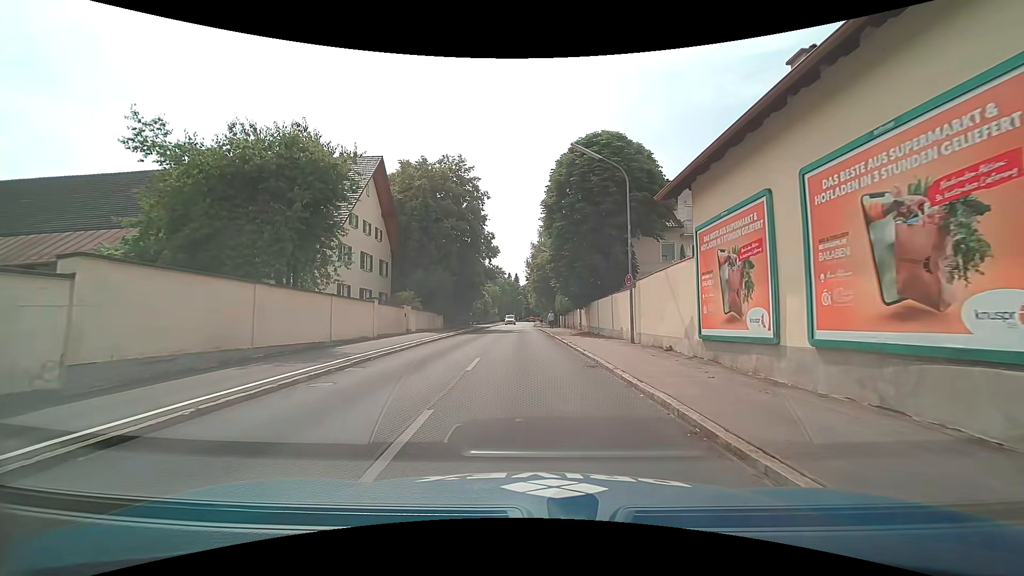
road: tertiary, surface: asphalt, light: Day
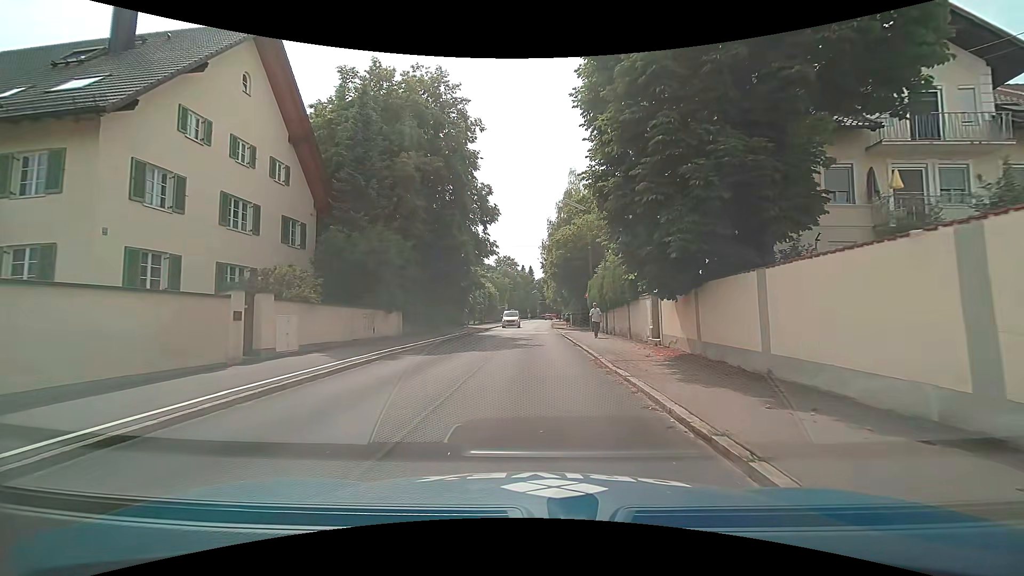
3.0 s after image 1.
(0.0, +20.0) m; -1°
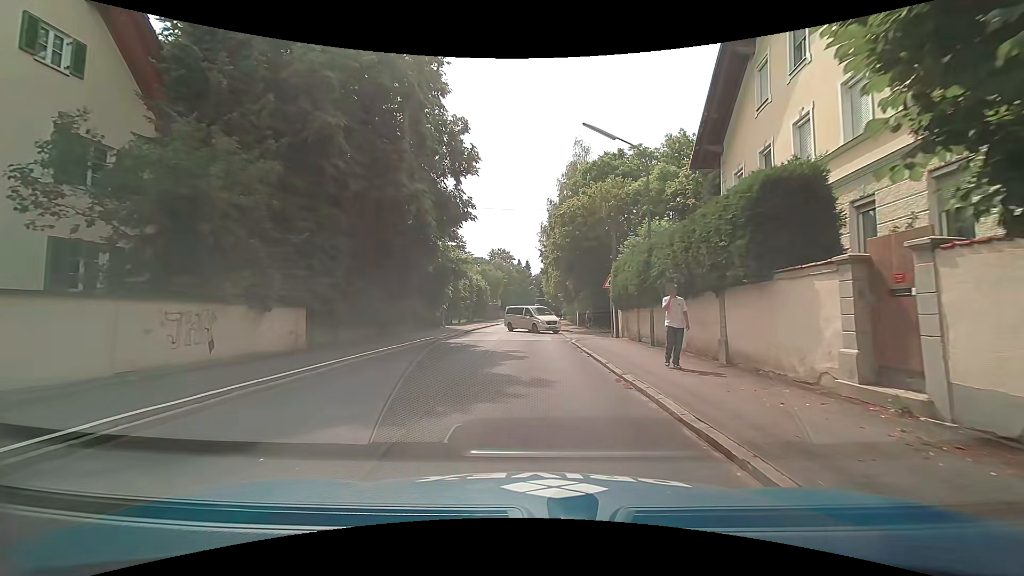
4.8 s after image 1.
(0.0, +11.9) m; 0°
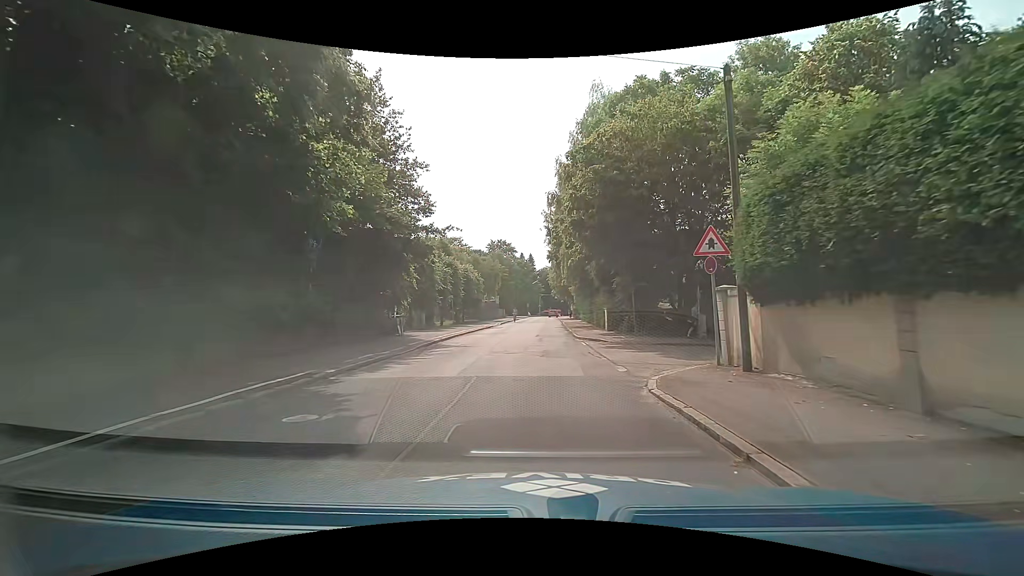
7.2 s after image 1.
(0.0, +14.7) m; -1°
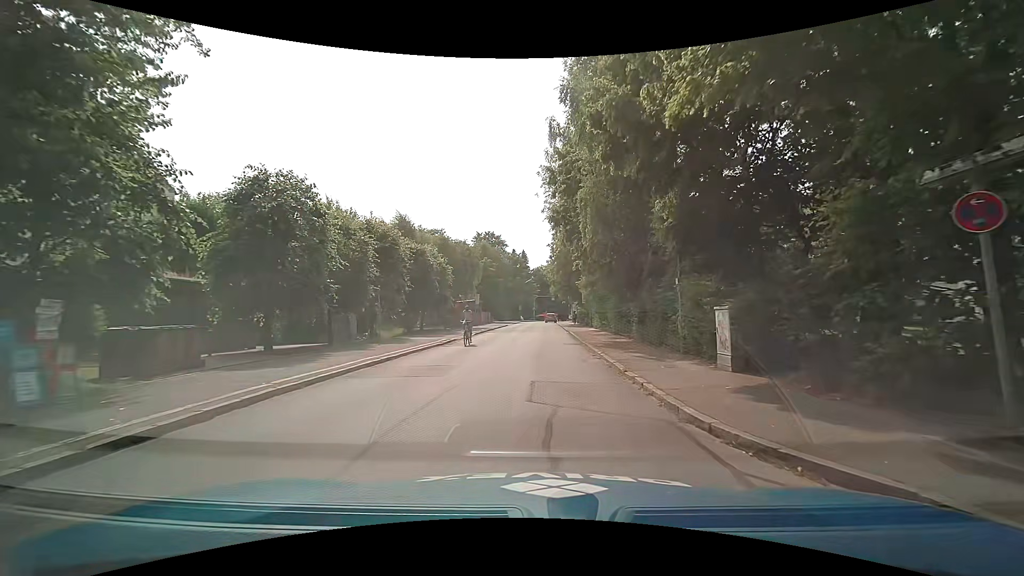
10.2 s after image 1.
(+0.3, +19.1) m; 0°
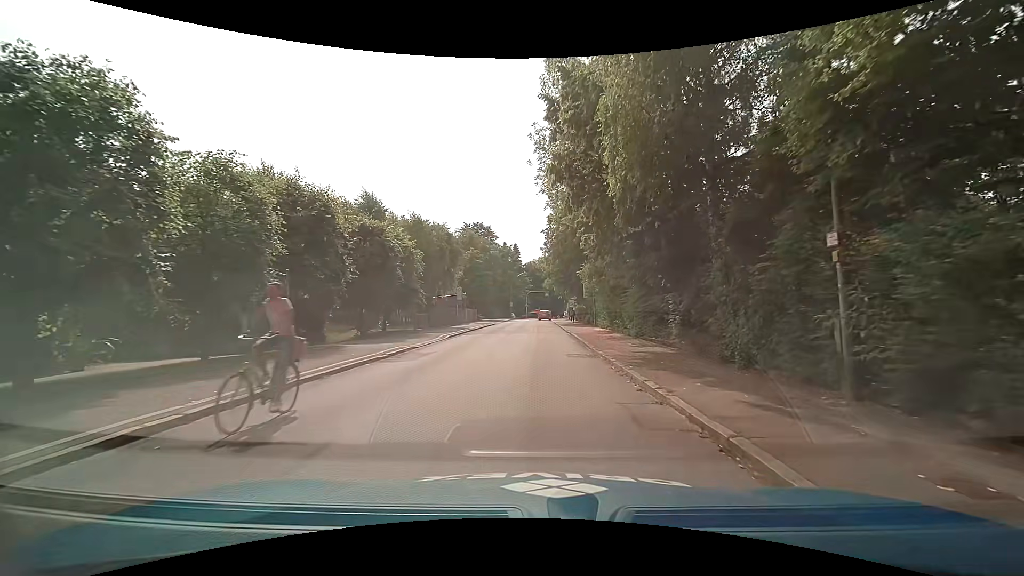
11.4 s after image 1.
(+0.2, +8.2) m; 0°
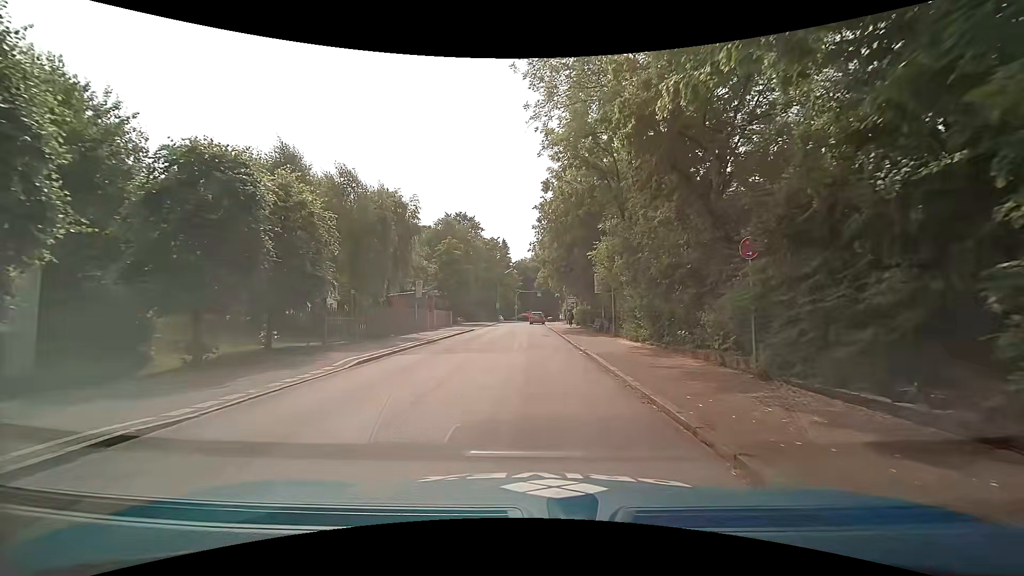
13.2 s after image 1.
(+0.5, +12.9) m; +2°
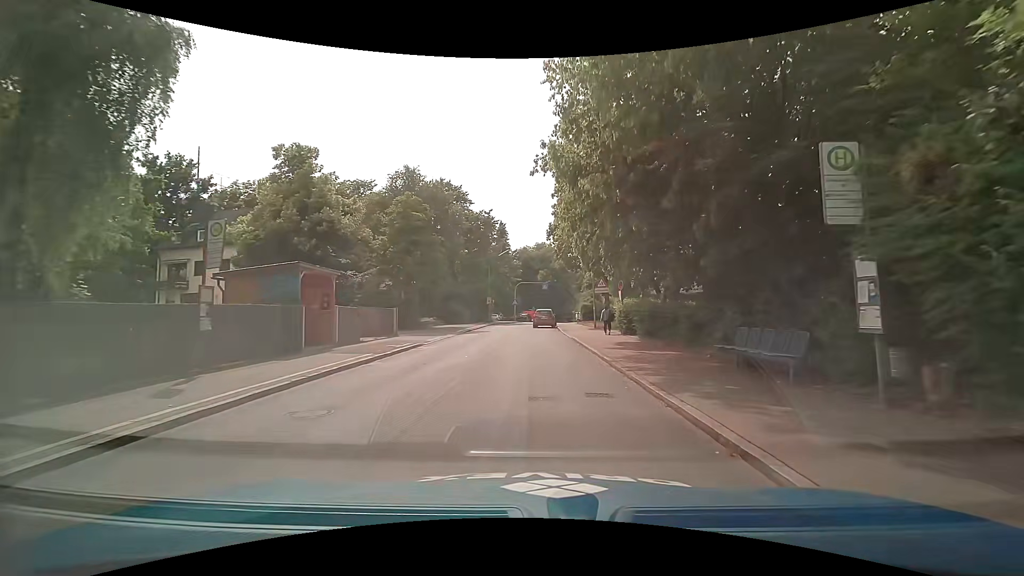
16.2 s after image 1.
(+0.2, +21.7) m; 0°
(0, +10) (0, +20) (-1, +30) (-2, +40) (-1, +50) (+1, +60) (+4, +69) (+6, +79) (+9, +89) (+11, +98) m
